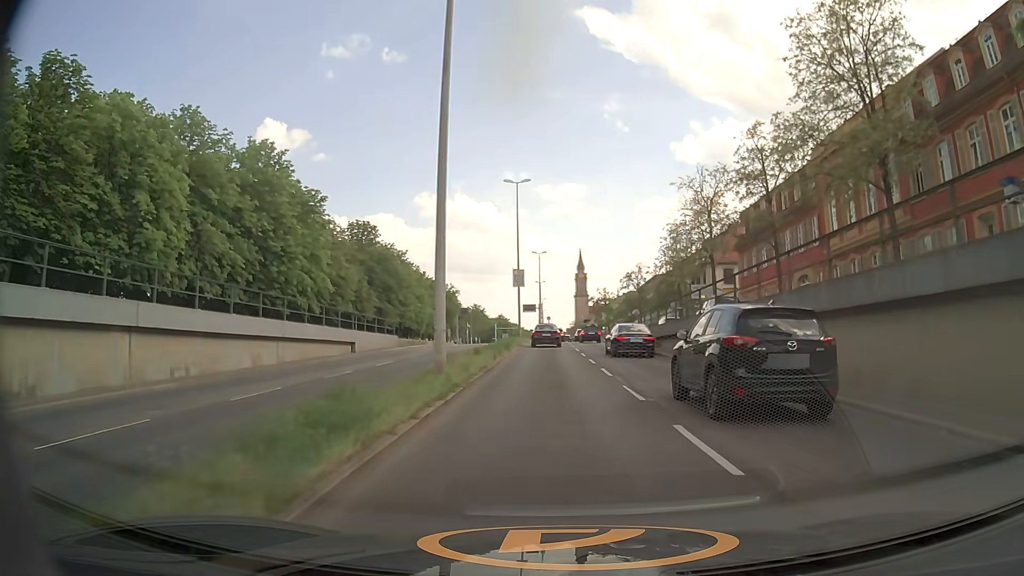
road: primary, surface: asphalt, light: Day
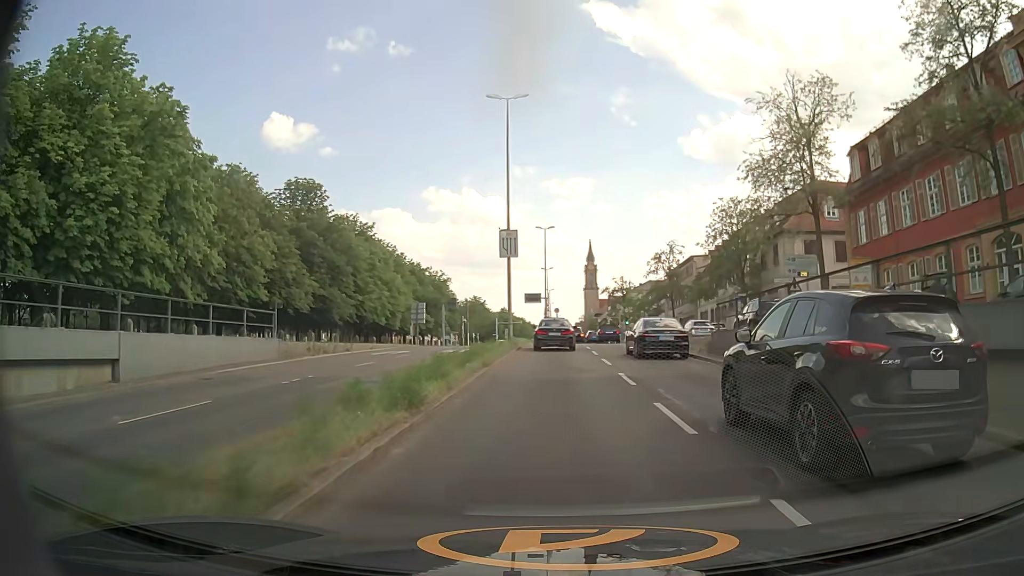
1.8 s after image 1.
(0.0, +21.8) m; -1°
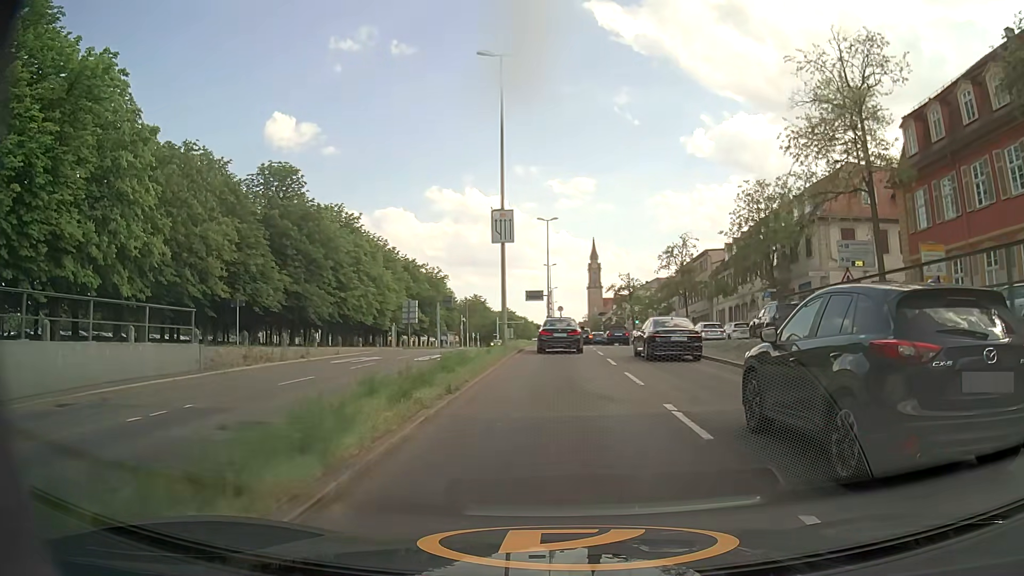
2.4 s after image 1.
(0.0, +6.4) m; 0°
(0, +10) (0, +20) (0, +30) (+1, +40) (+1, +50) (+2, +60) (+3, +70) (+4, +80) (+5, +90) (+5, +100) m
